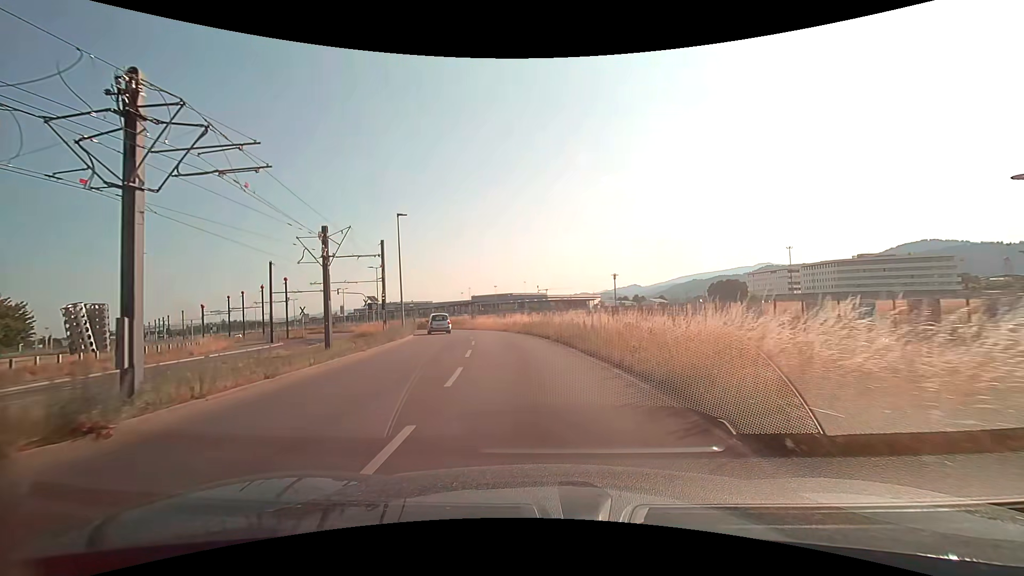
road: secondary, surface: asphalt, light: Day
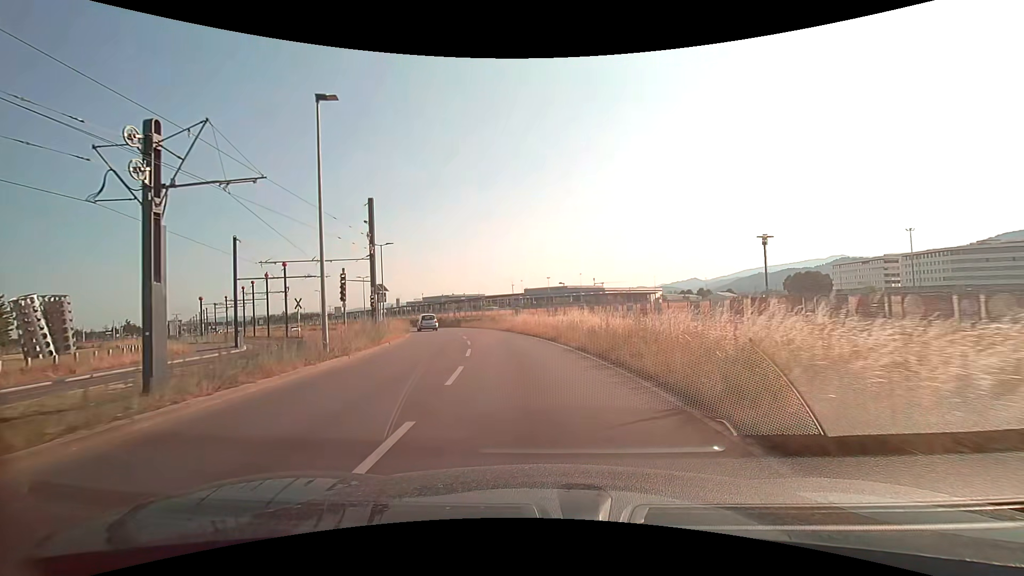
(-1.0, +18.2) m; -6°
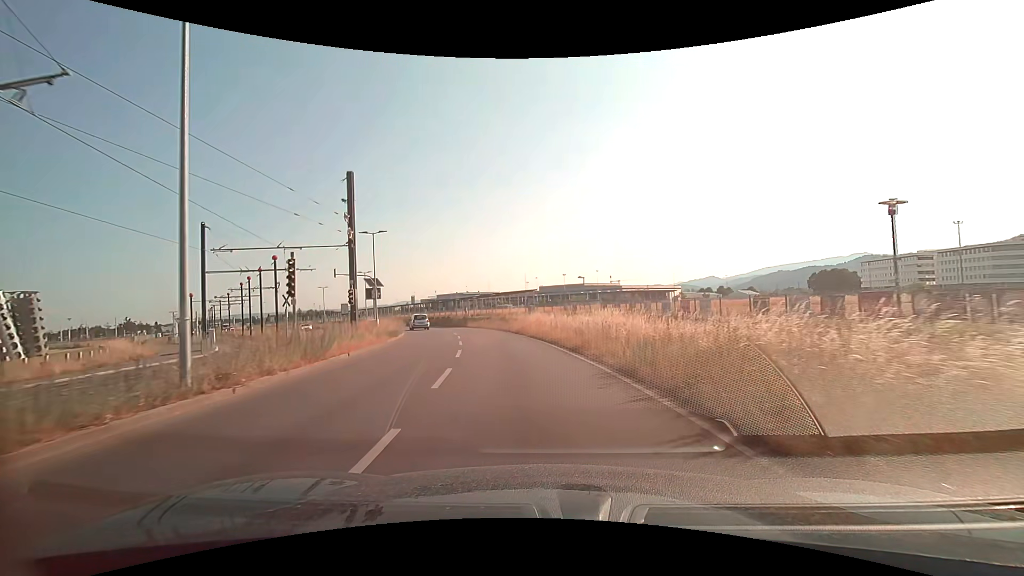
(-0.1, +6.5) m; -2°
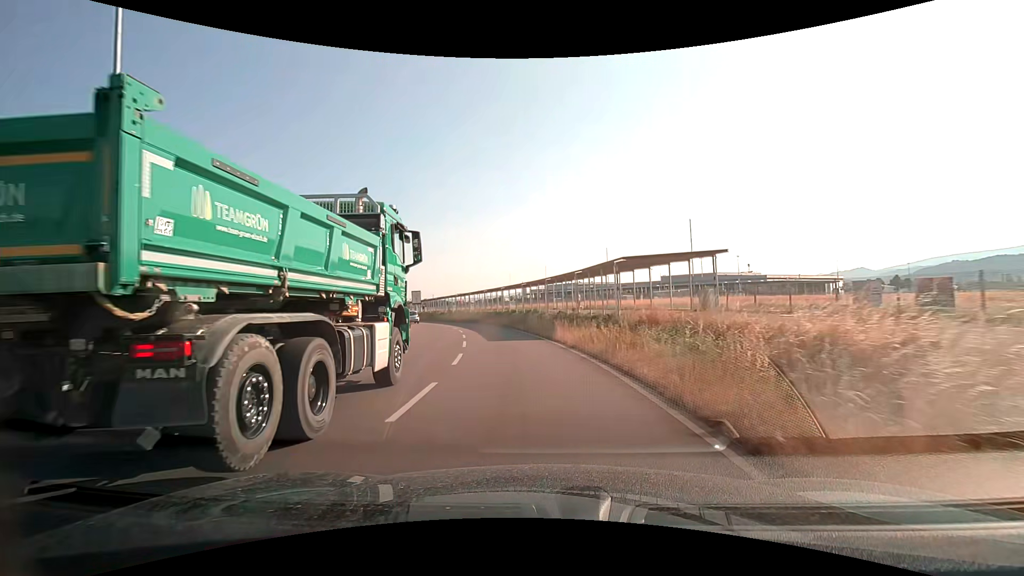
(-3.7, +33.0) m; -13°
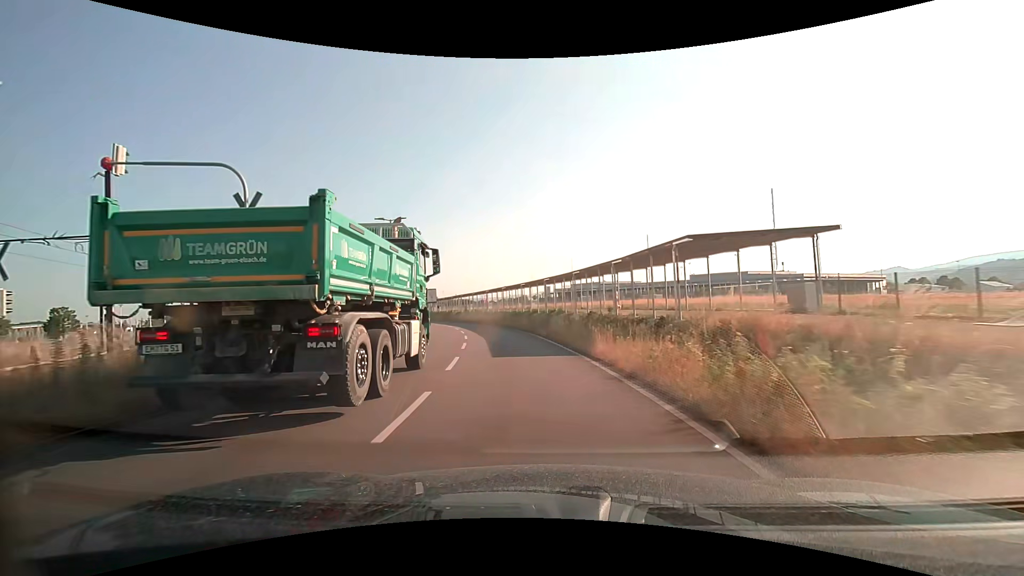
(-0.2, +7.1) m; -3°
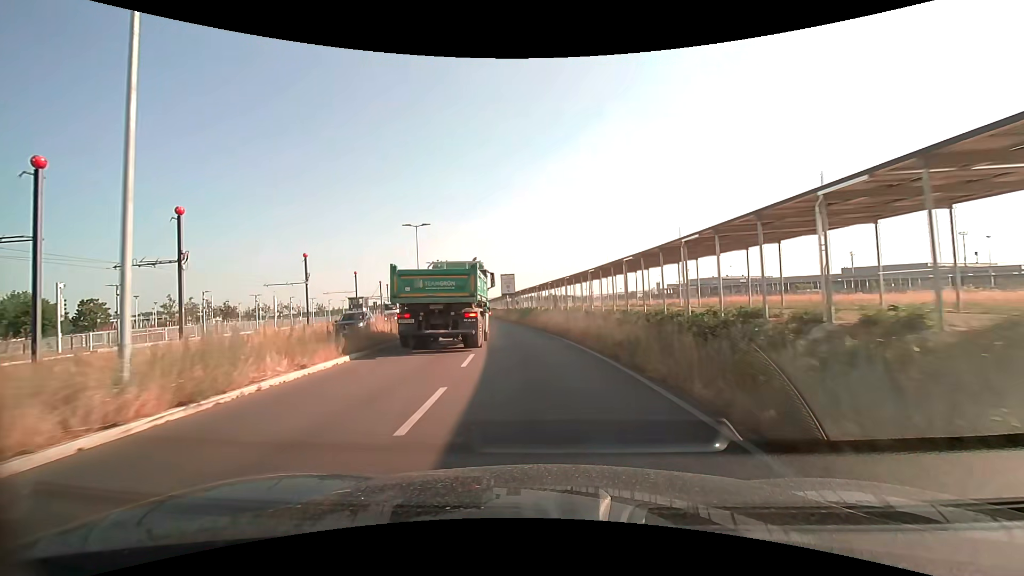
(-3.2, +30.2) m; -12°
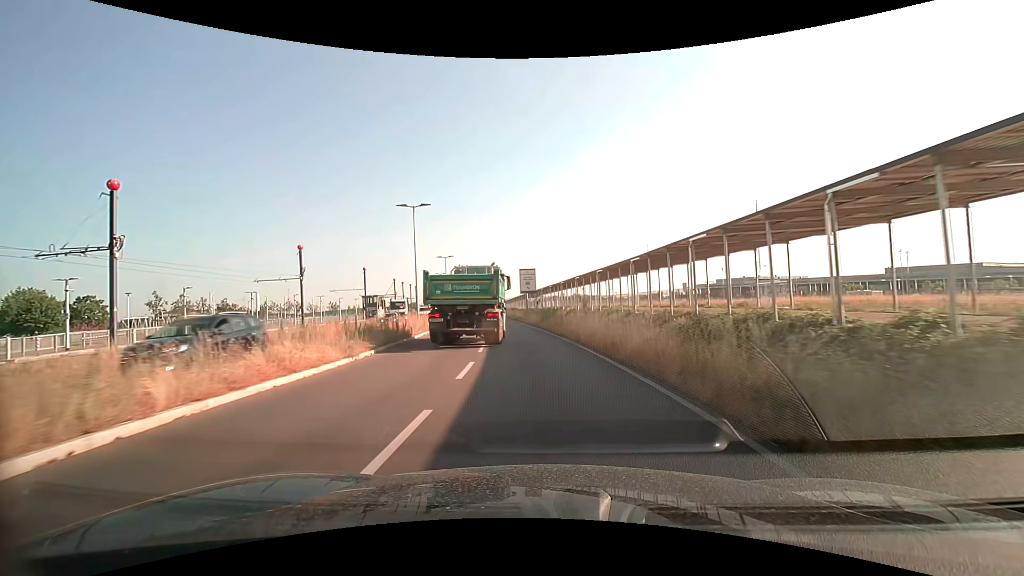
(-0.2, +7.9) m; -2°
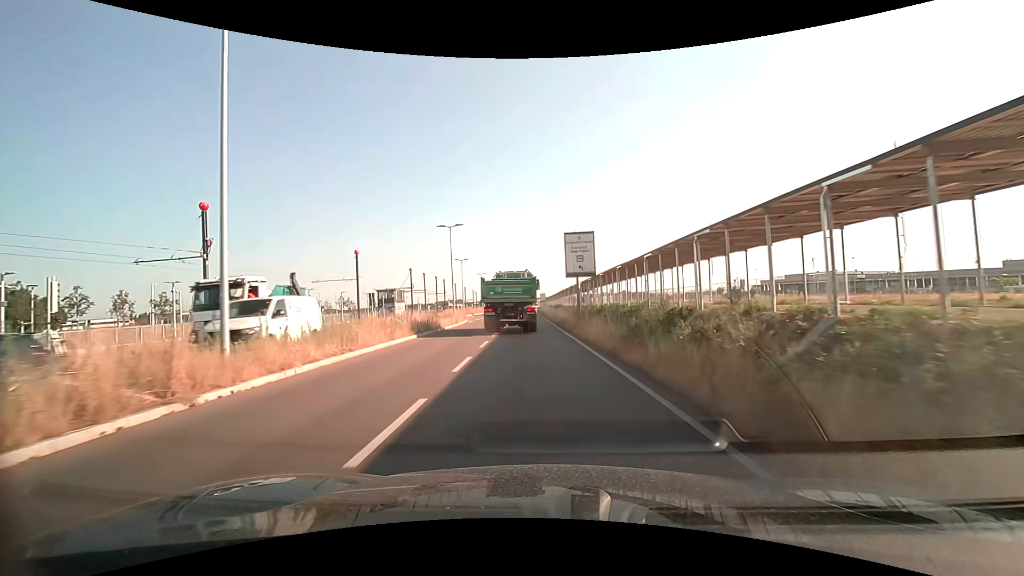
(-1.0, +23.5) m; -5°
(0, +10) (-1, +20) (-1, +30) (-1, +40) (-2, +50) (-2, +60) (-2, +70) (-2, +80) (-3, +90) (-3, +100) m
